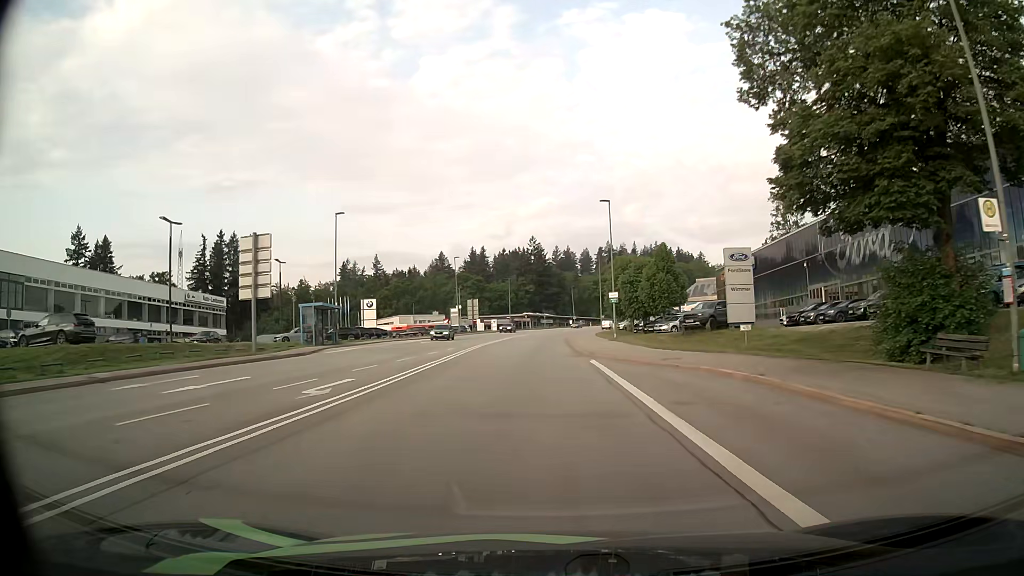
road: secondary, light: Day
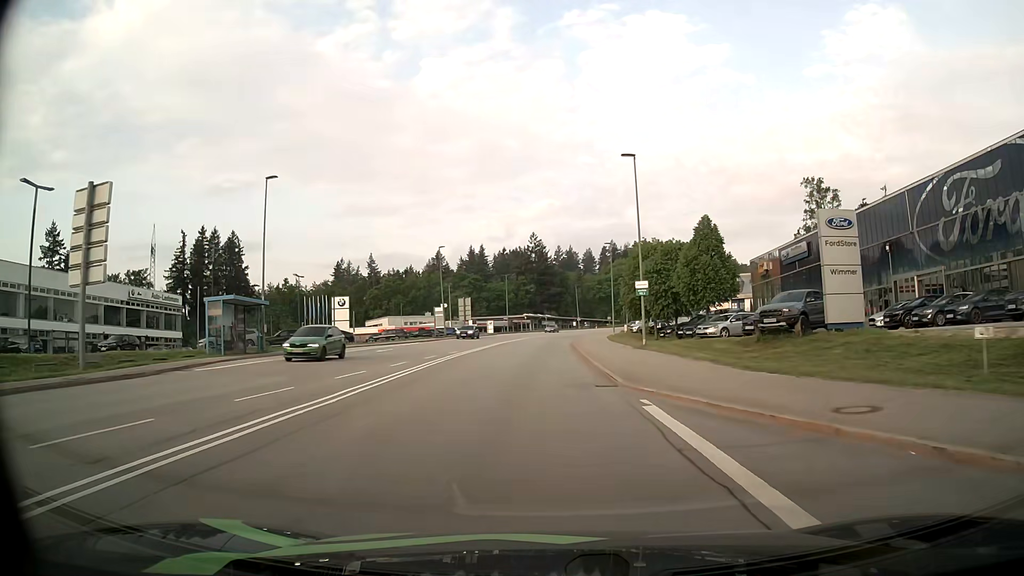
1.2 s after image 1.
(0.0, +14.3) m; 0°
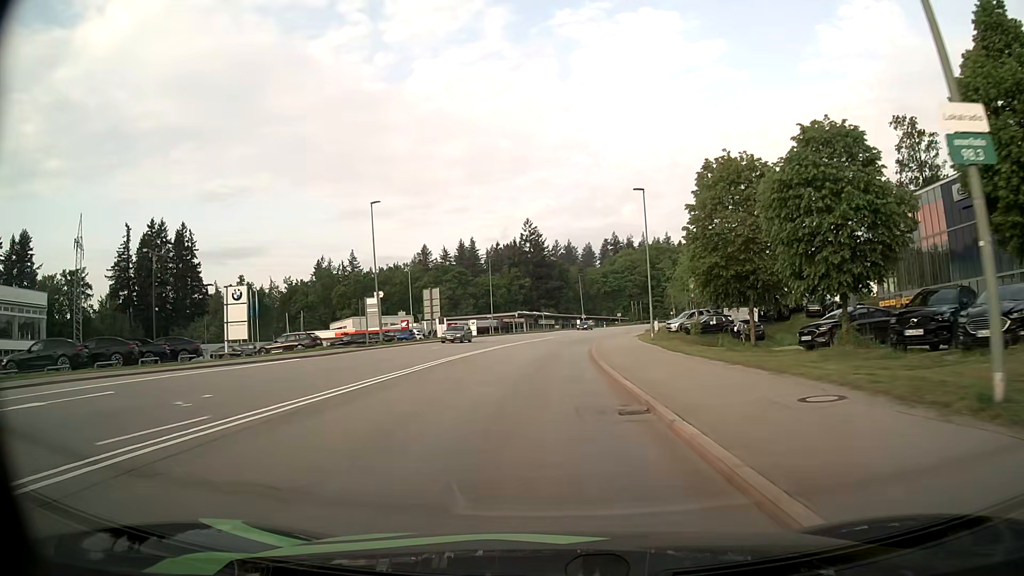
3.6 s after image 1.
(-0.1, +29.0) m; 0°
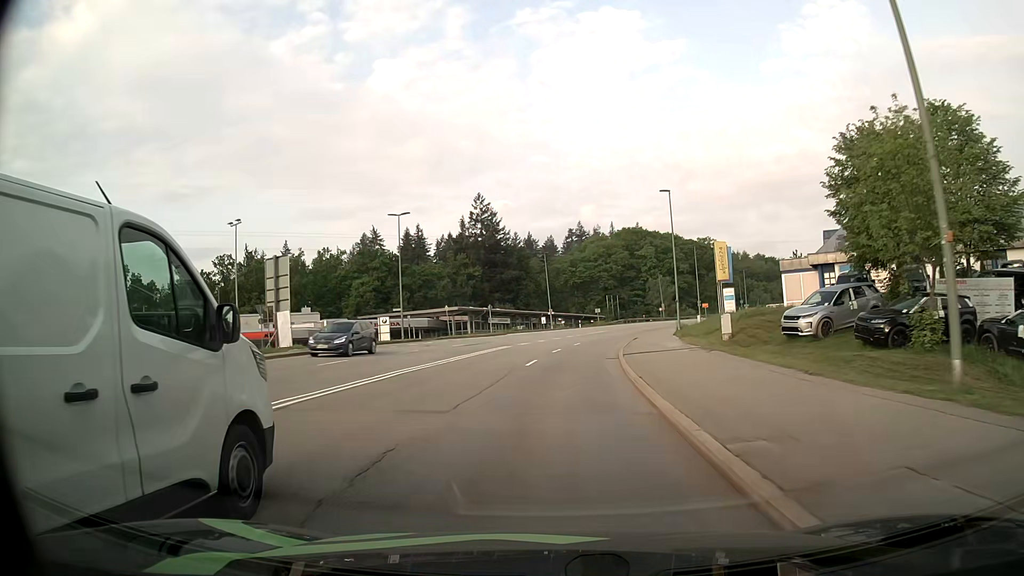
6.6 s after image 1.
(+0.7, +37.5) m; +3°
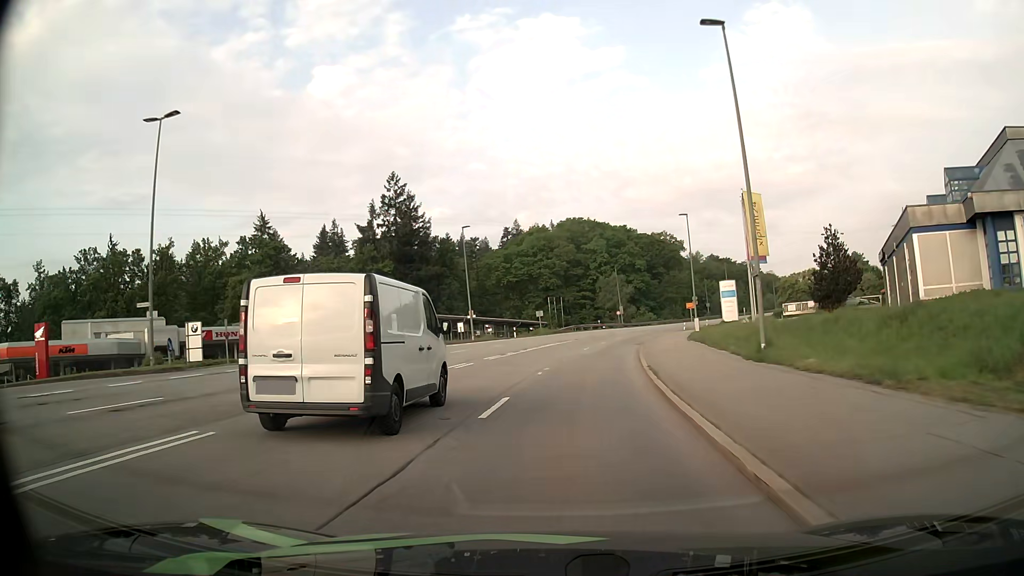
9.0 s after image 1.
(+1.4, +29.4) m; +5°
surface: asphalt
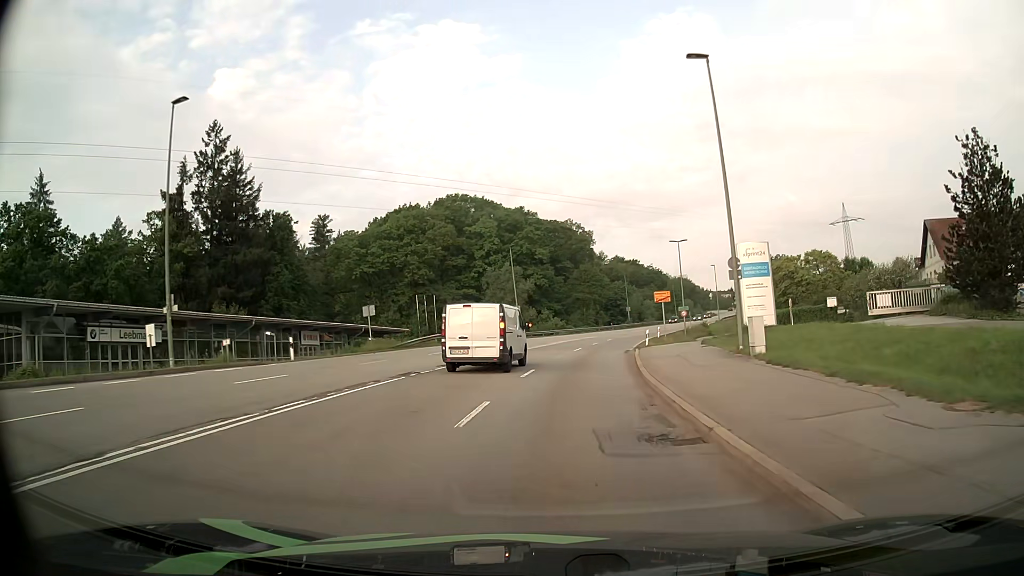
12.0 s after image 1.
(+3.0, +36.8) m; +10°
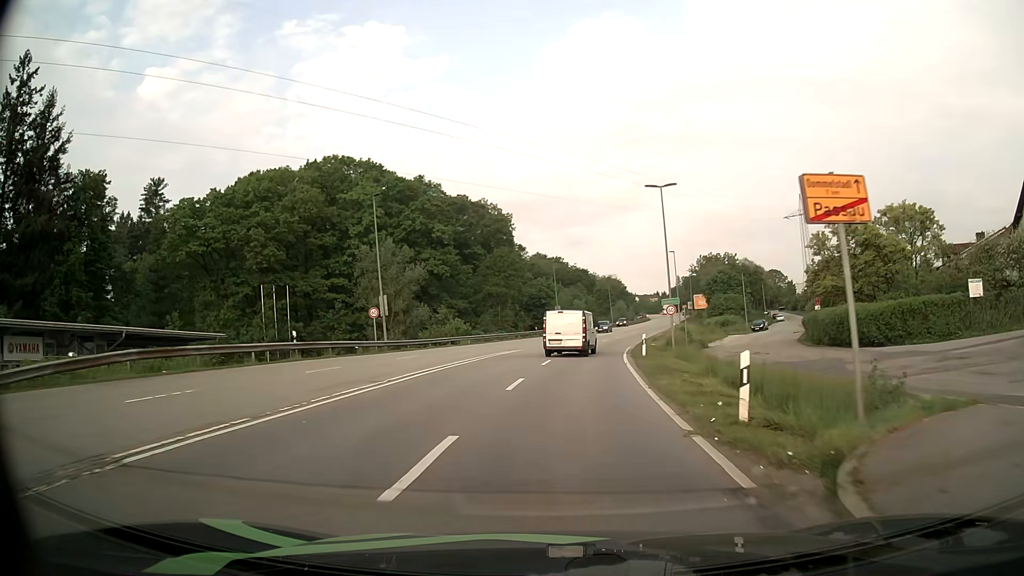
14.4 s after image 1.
(+1.6, +30.3) m; +6°
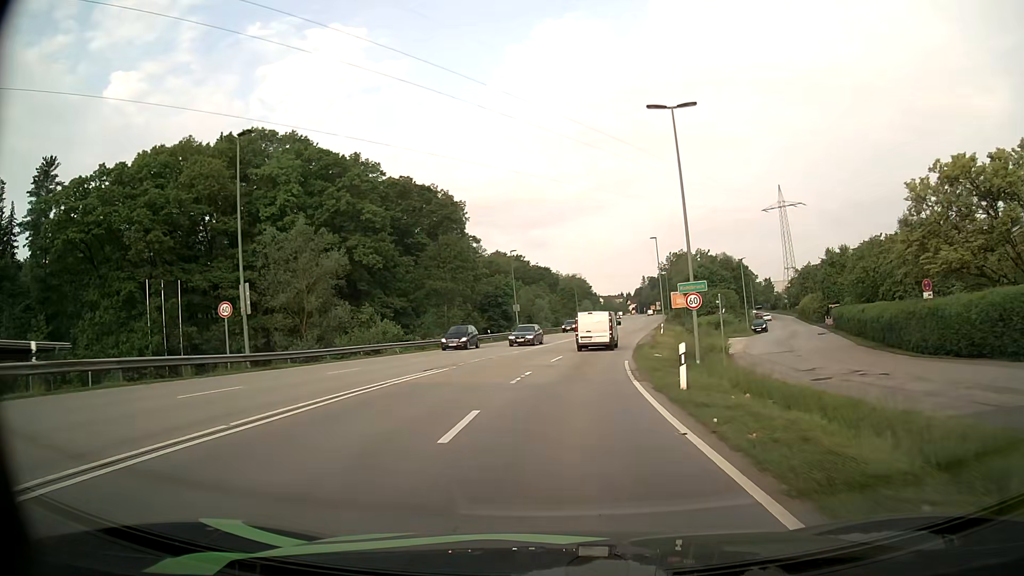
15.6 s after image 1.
(+0.7, +15.5) m; +4°
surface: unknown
(0, +10) (+1, +20) (+2, +30) (+3, +40) (+5, +50) (+6, +60) (+8, +69) (+10, +79) (+12, +89) (+14, +99) m
